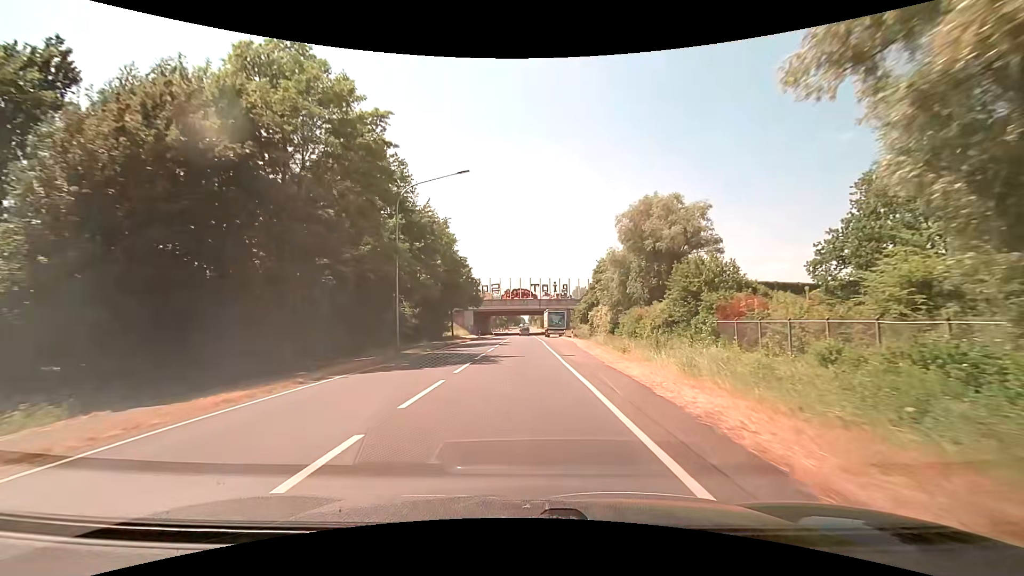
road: secondary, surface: asphalt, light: Day
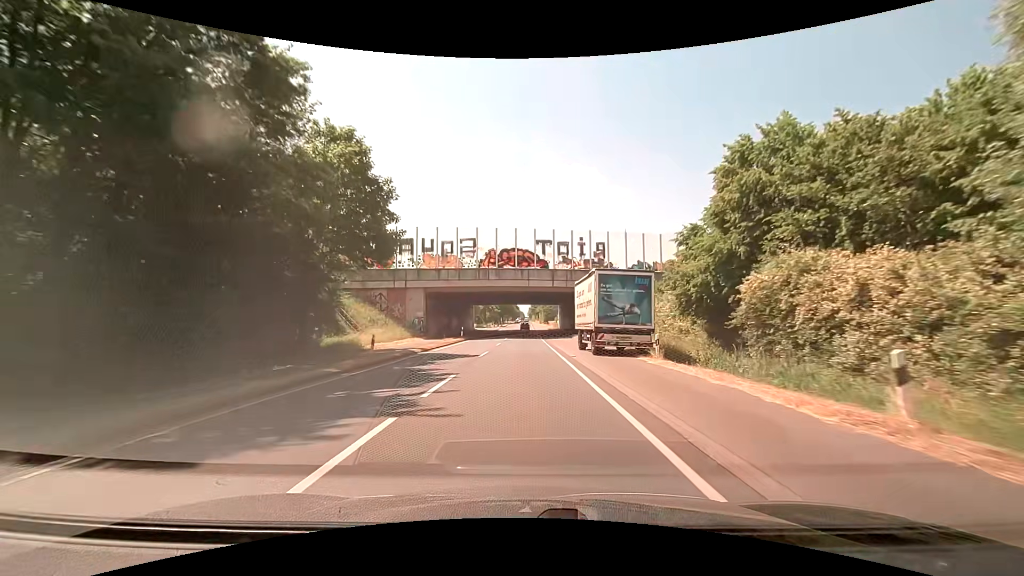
(+0.1, +47.9) m; 0°
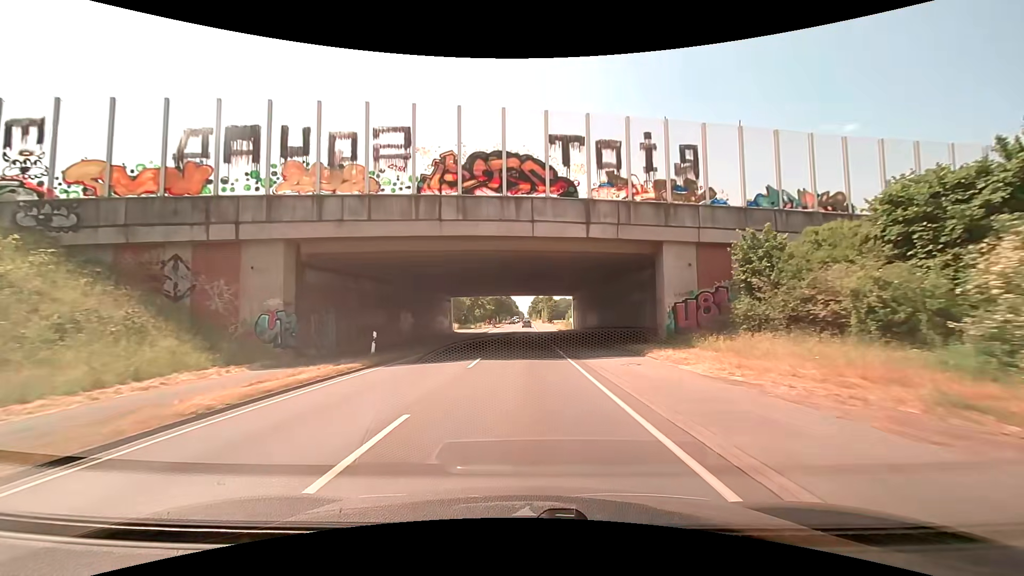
(-0.1, +29.4) m; +1°
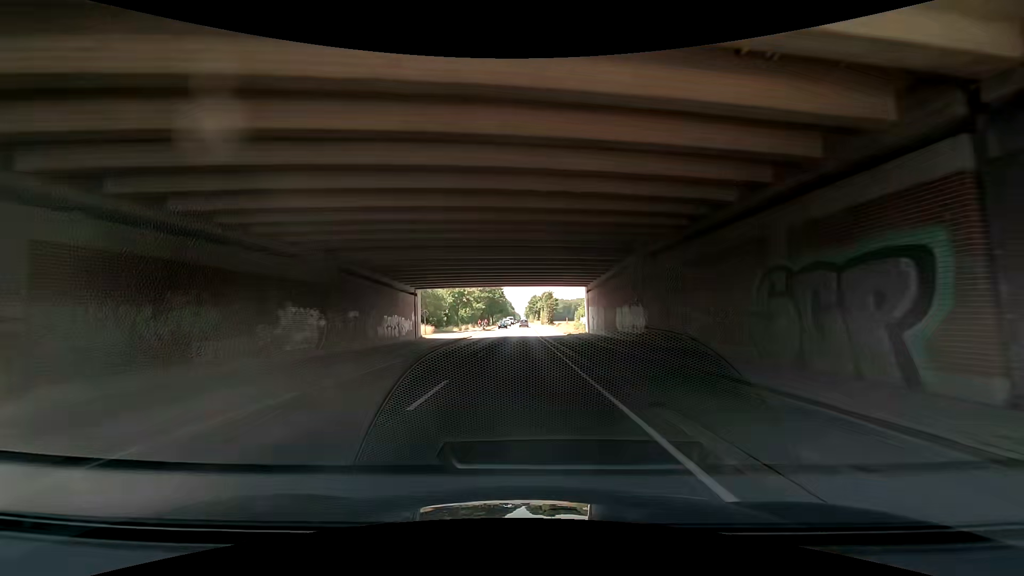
(-0.1, +19.7) m; 0°
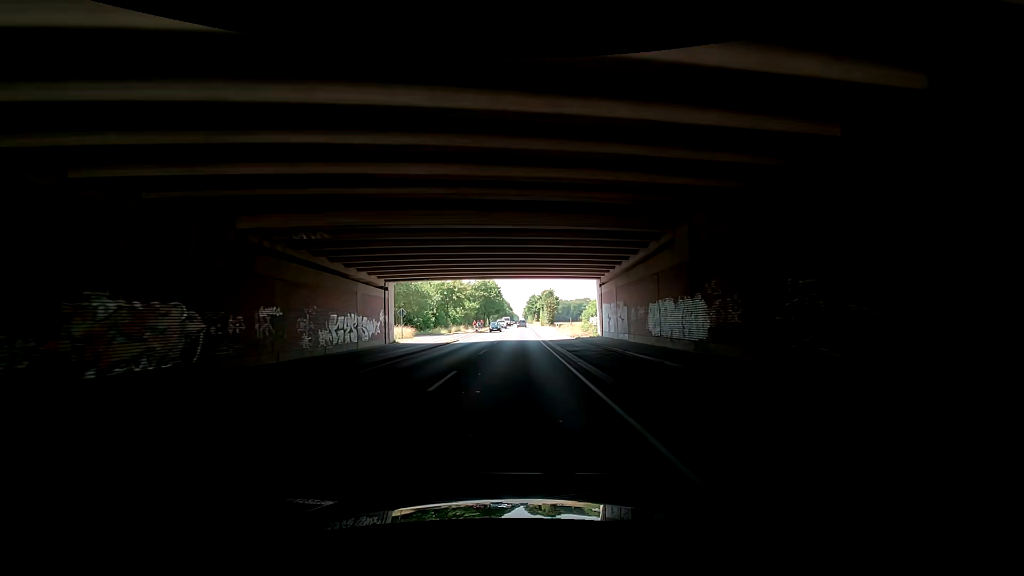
(+0.1, +9.8) m; +1°
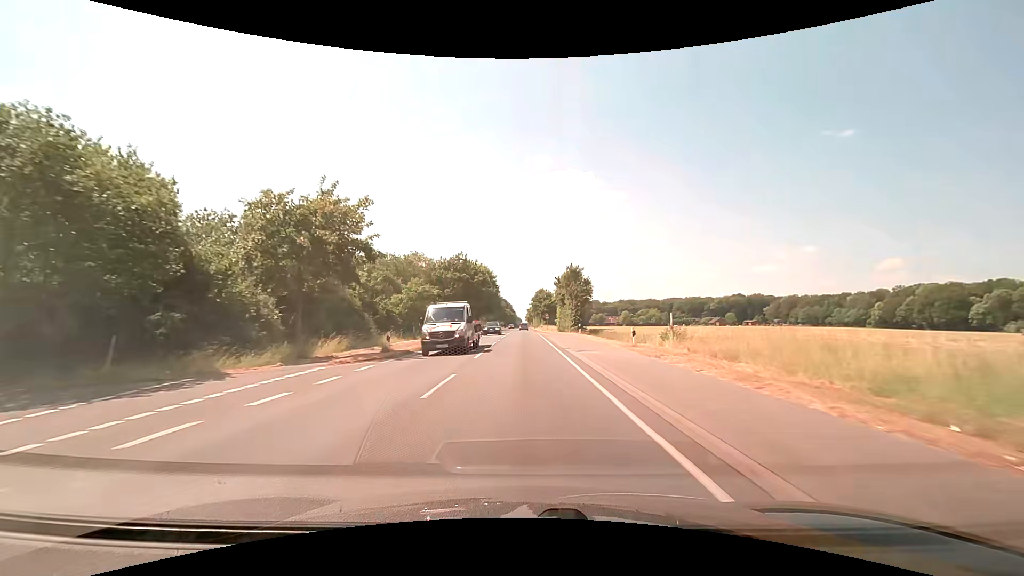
(+1.4, +49.2) m; -1°
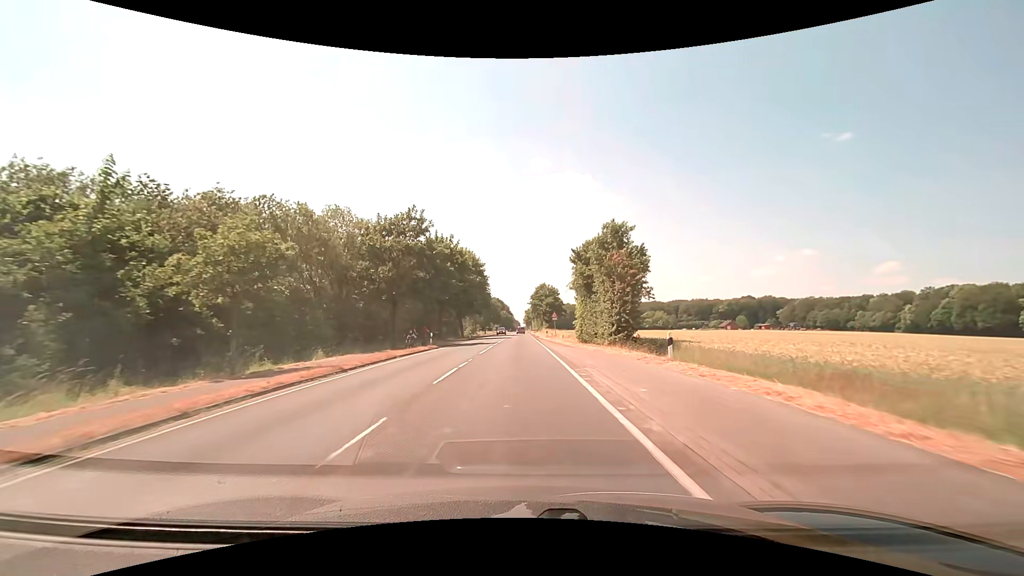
(+0.2, +29.3) m; 0°
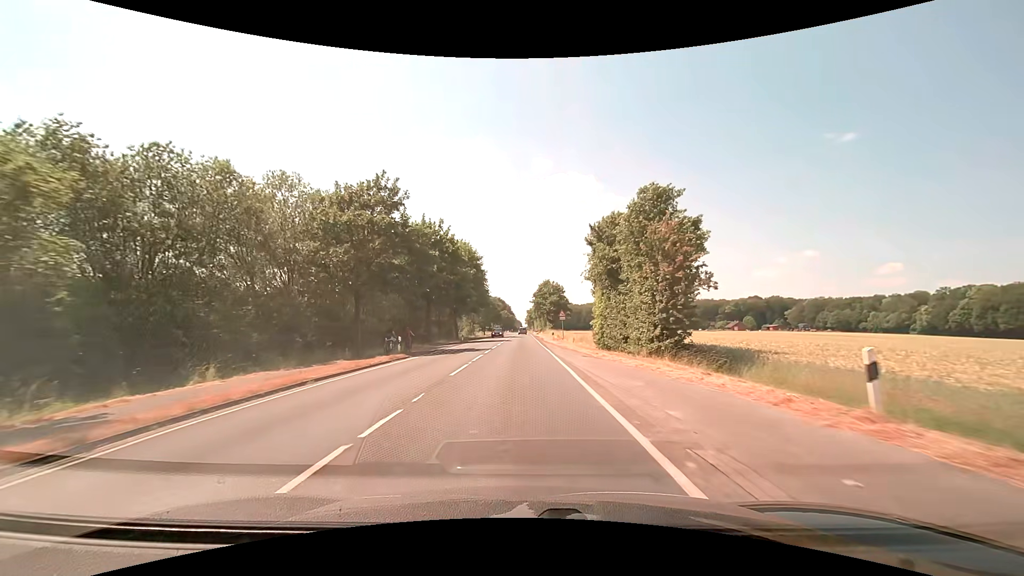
(0.0, +9.7) m; 0°
(0, +10) (0, +20) (0, +30) (0, +40) (0, +50) (0, +60) (0, +70) (0, +80) (0, +90) (0, +100) m
